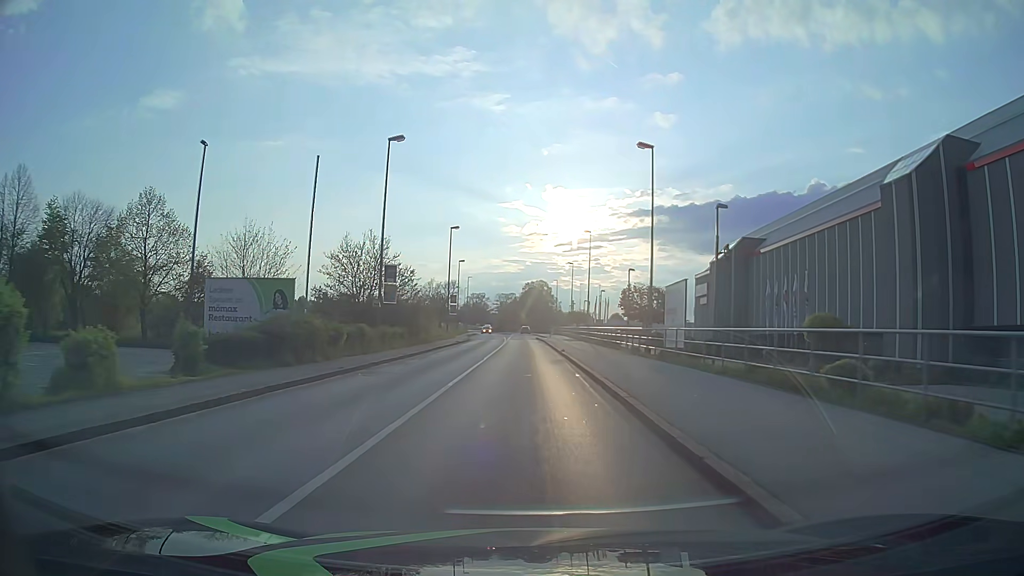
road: tertiary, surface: asphalt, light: Day
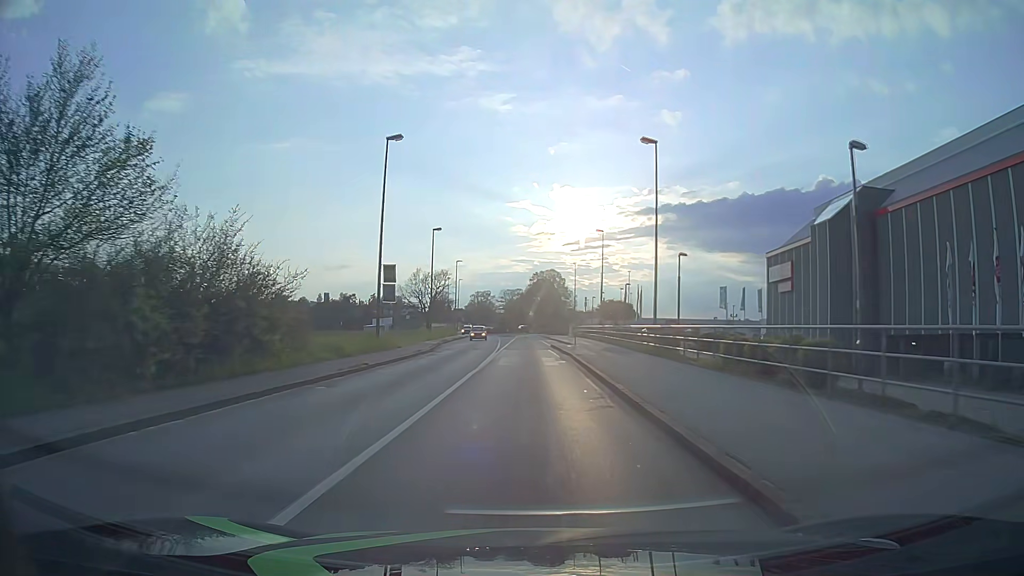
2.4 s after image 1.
(-0.2, +30.6) m; -1°
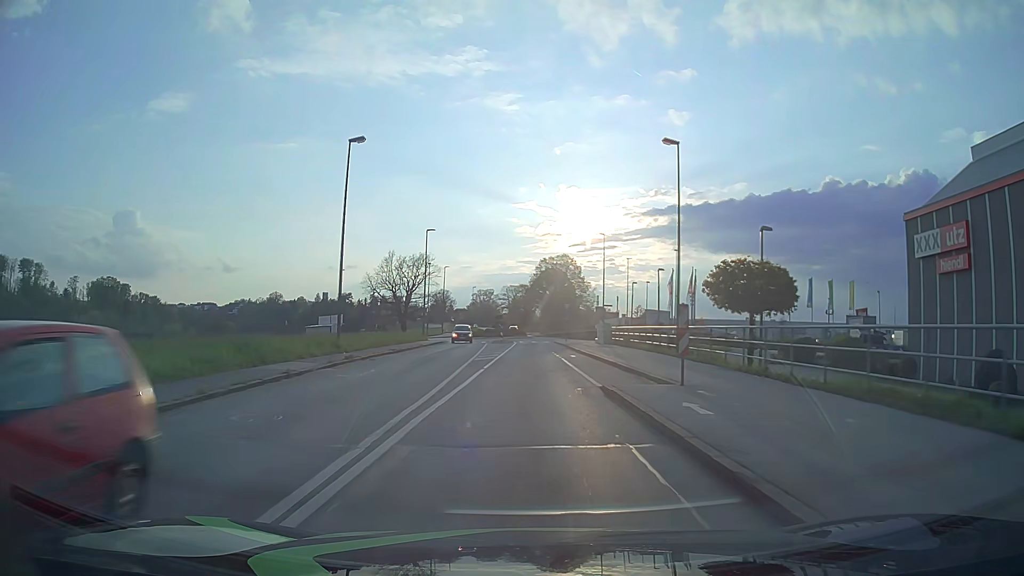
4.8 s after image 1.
(0.0, +30.6) m; 0°
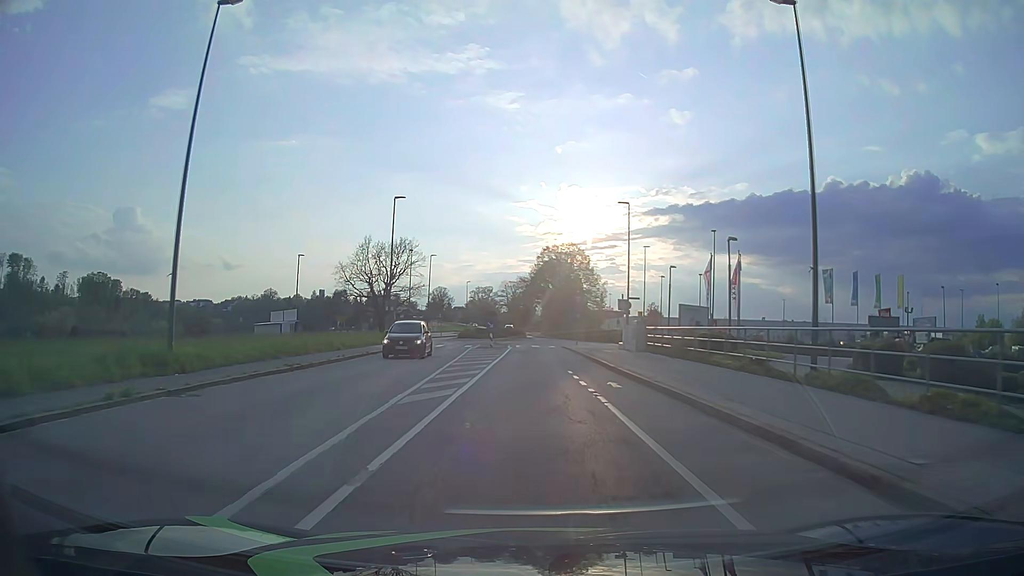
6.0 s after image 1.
(0.0, +15.3) m; 0°
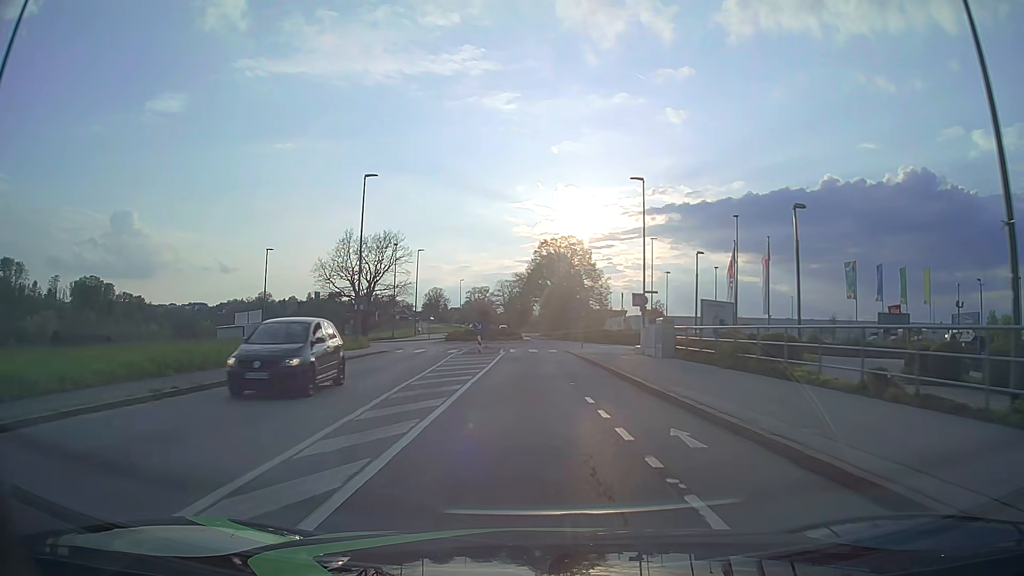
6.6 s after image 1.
(0.0, +7.6) m; 0°
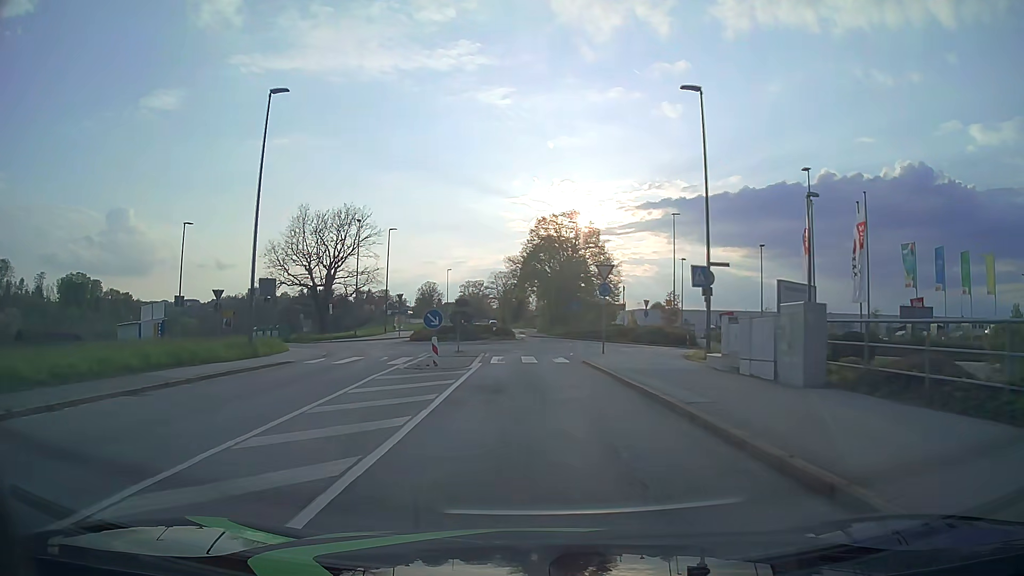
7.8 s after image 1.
(0.0, +14.6) m; 0°
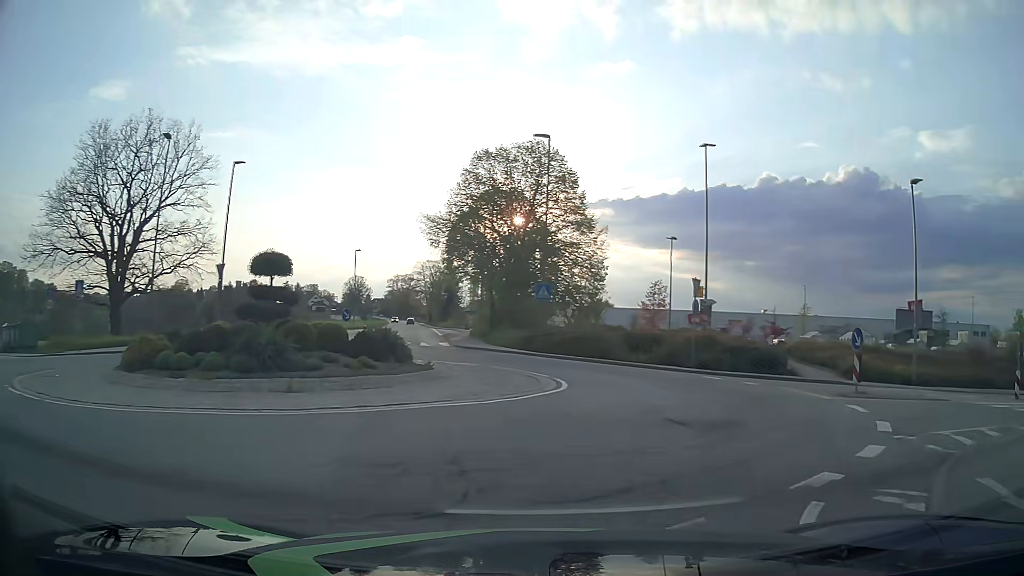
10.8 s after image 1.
(+0.1, +27.3) m; +6°
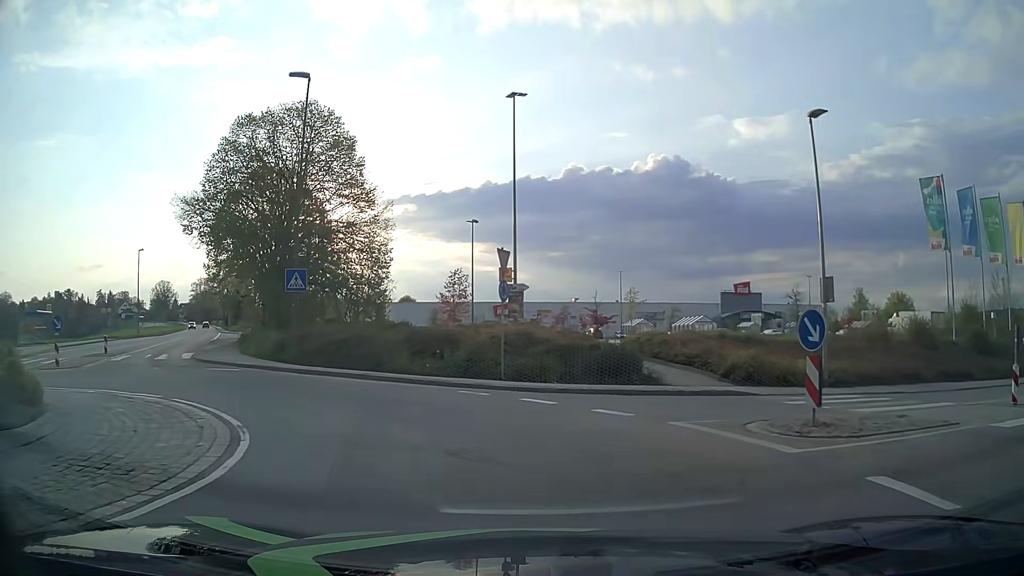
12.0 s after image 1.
(+1.4, +8.0) m; +17°
(-2, +10) (-9, +17) (-15, +25) (-20, +33) (-24, +42) (-29, +51) (-33, +60) (-38, +69) (-42, +78) (-47, +87) m
